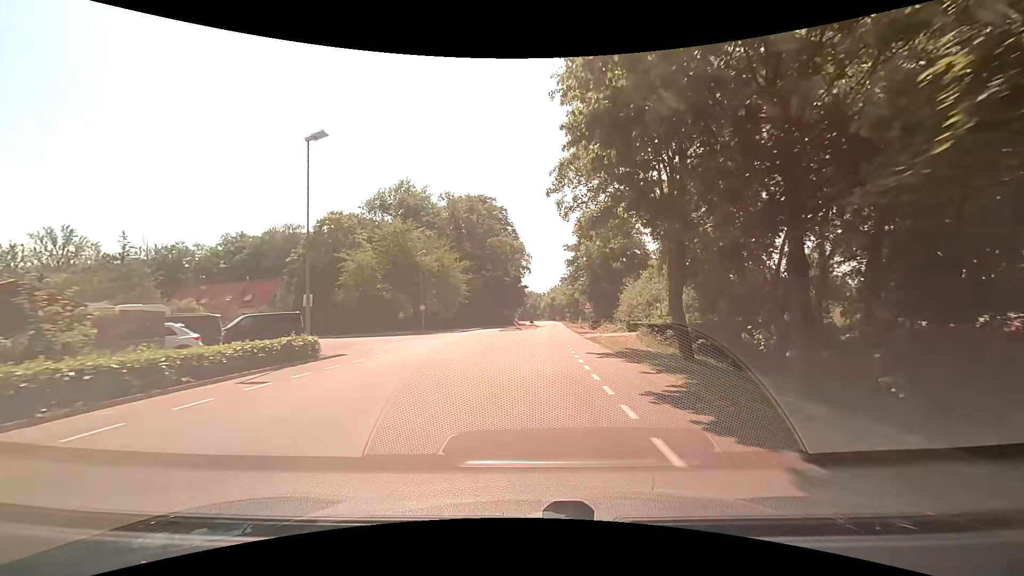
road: tertiary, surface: paved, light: Day
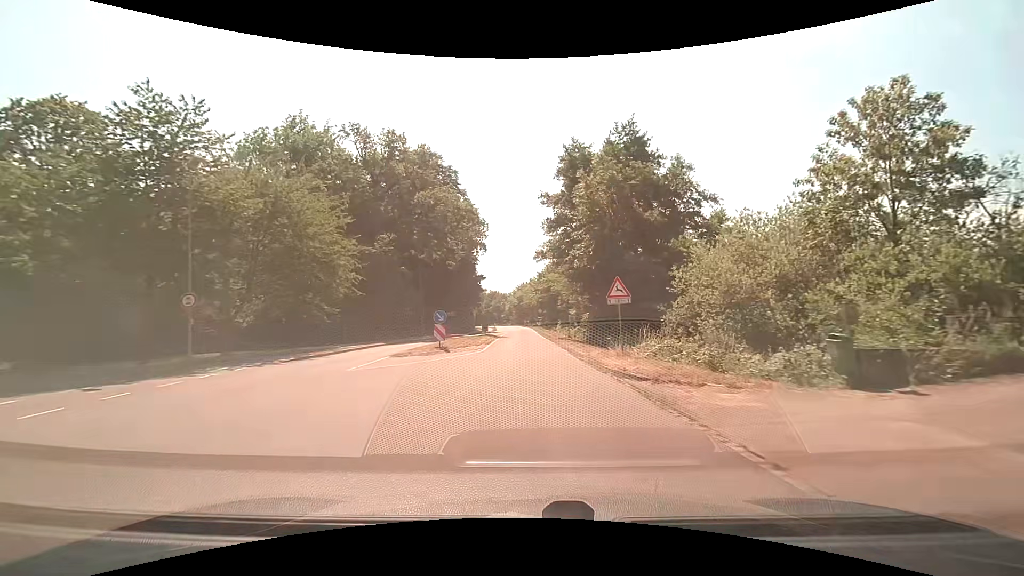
(+0.9, +29.4) m; +4°
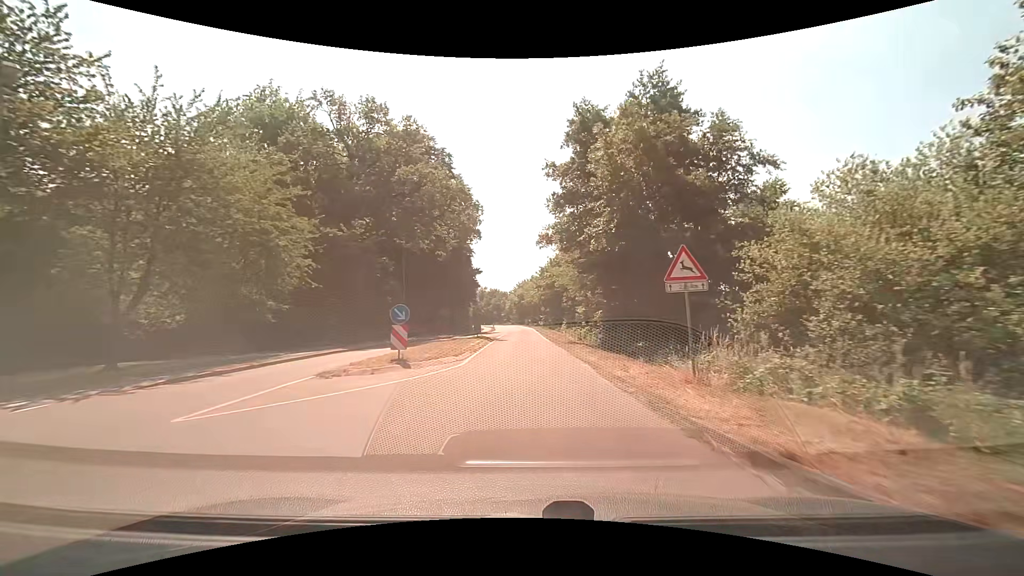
(-0.1, +7.3) m; -1°
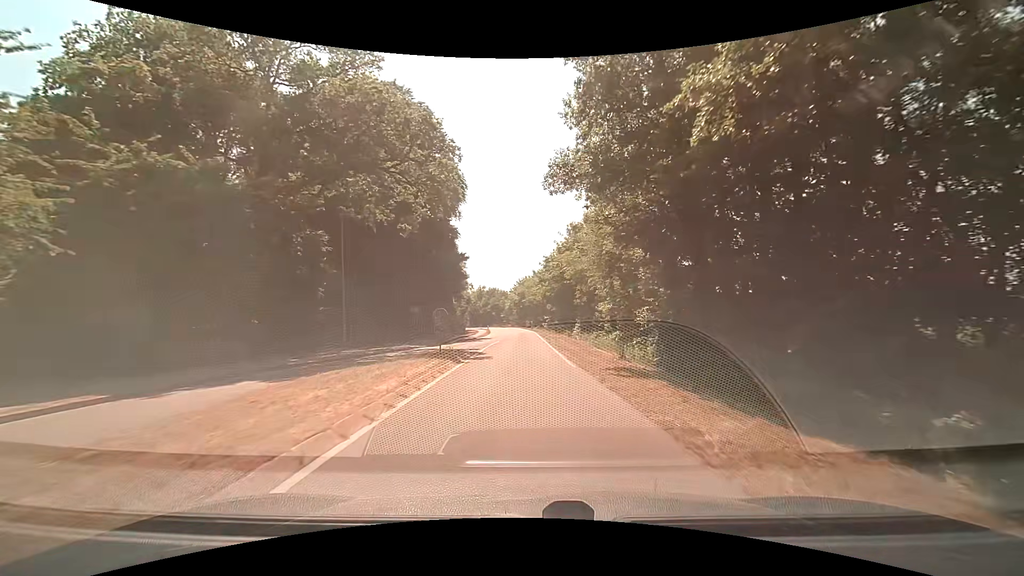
(+0.1, +14.7) m; 0°
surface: asphalt
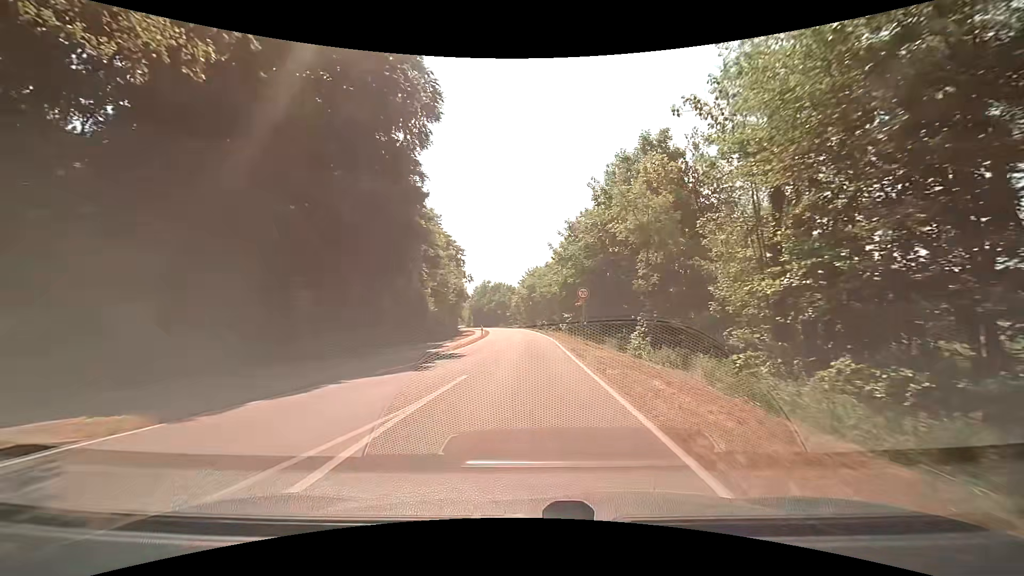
(-0.4, +22.4) m; -1°
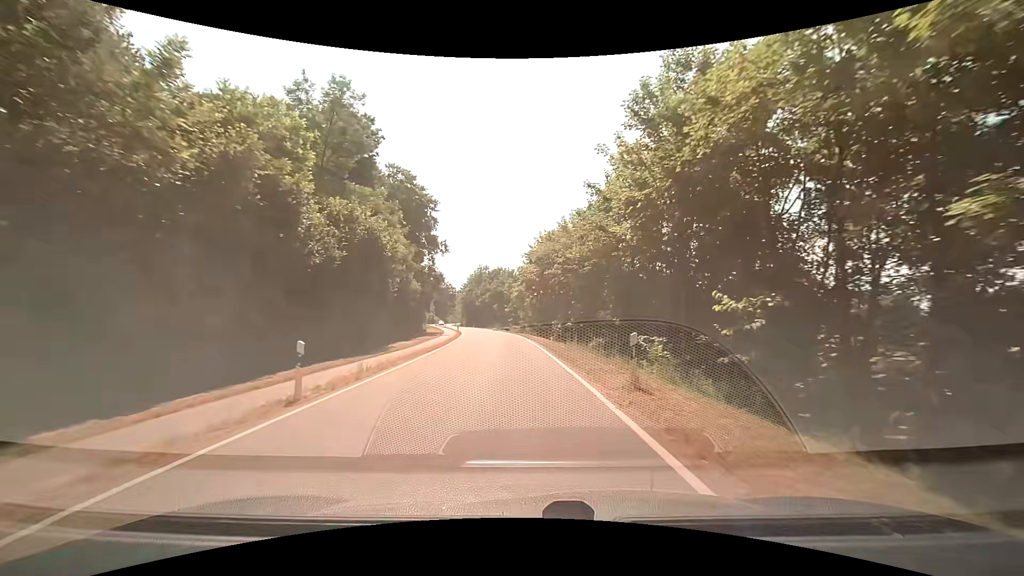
(-0.7, +40.2) m; -2°
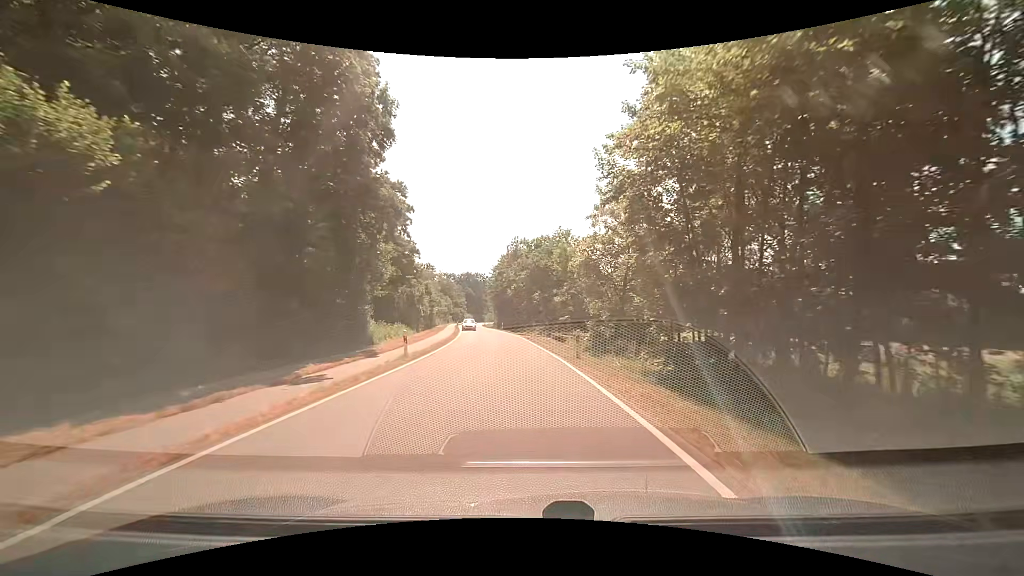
(-2.1, +42.2) m; -5°
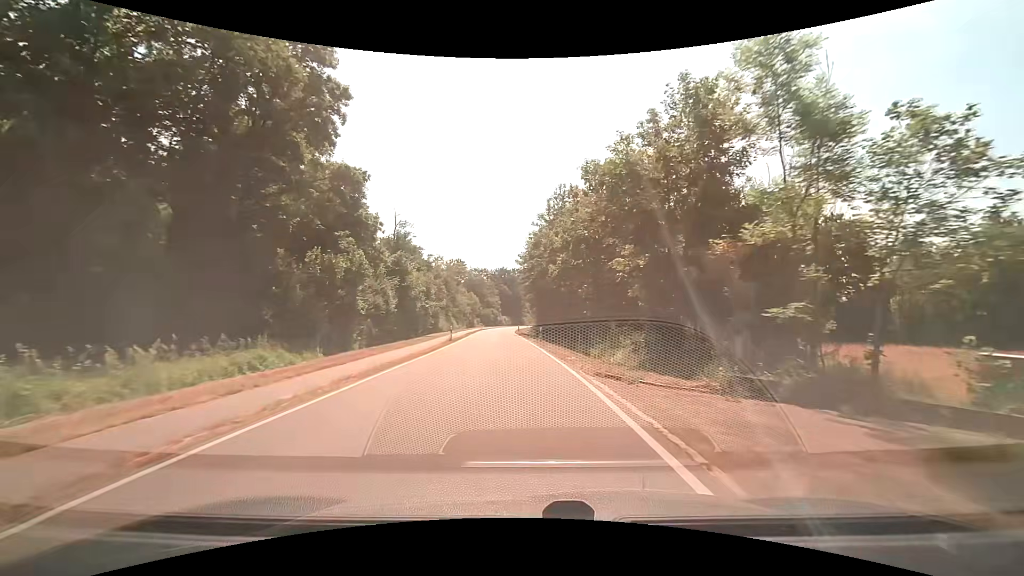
(-1.3, +34.5) m; -5°
(0, +10) (-1, +20) (-1, +30) (-2, +40) (-3, +50) (-3, +60) (-4, +70) (-4, +80) (-4, +90) (-4, +100) m
